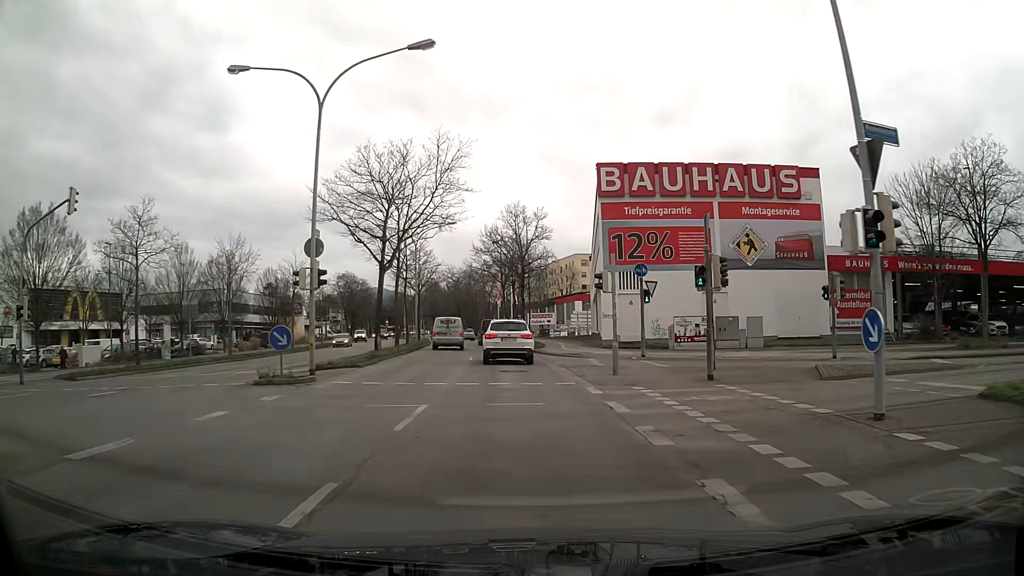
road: primary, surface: asphalt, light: Day
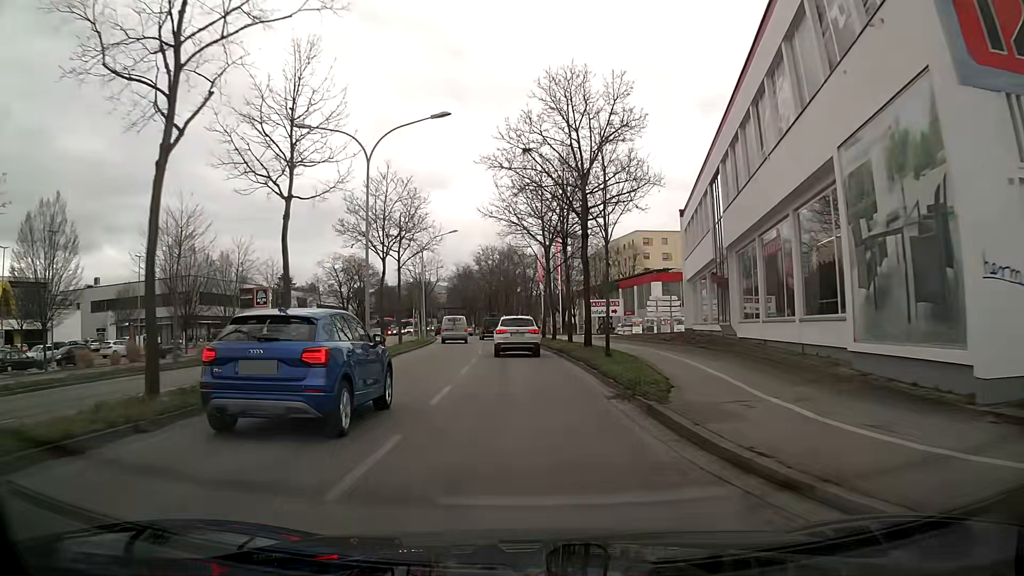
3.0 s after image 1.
(-0.9, +28.4) m; -4°
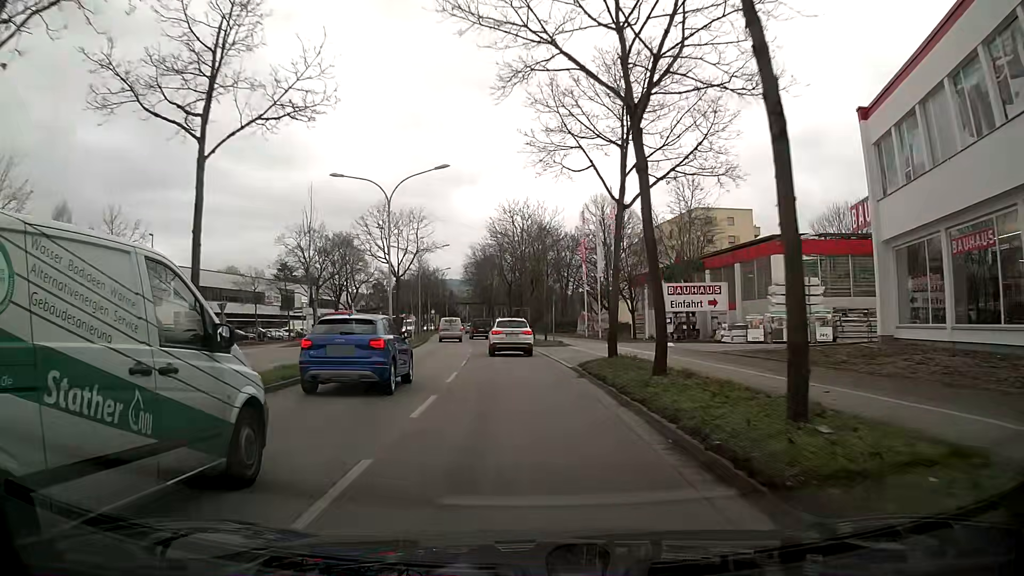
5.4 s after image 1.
(-0.6, +25.9) m; -3°
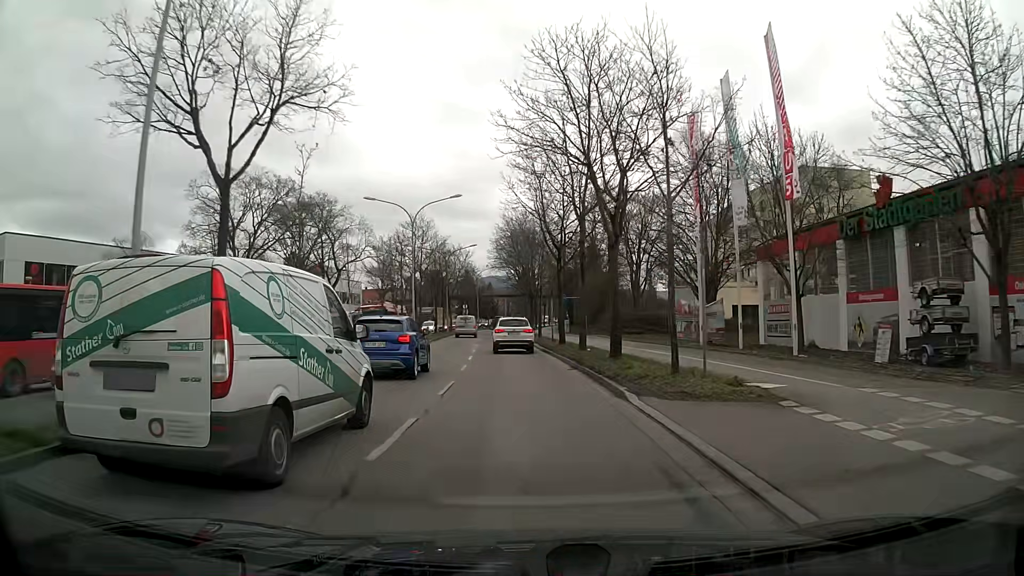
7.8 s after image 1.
(-0.5, +27.5) m; -3°
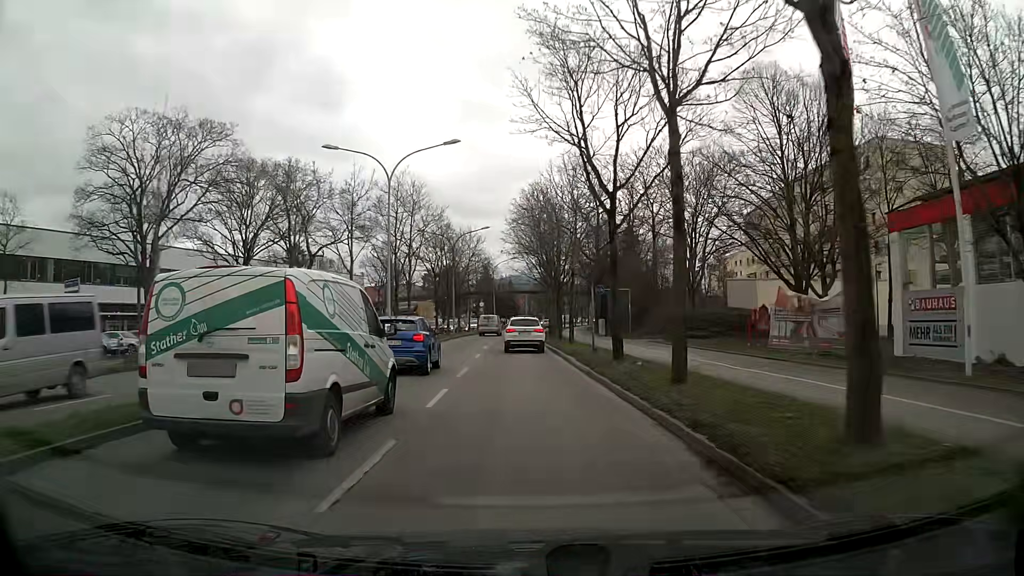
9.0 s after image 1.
(-0.3, +14.1) m; -2°
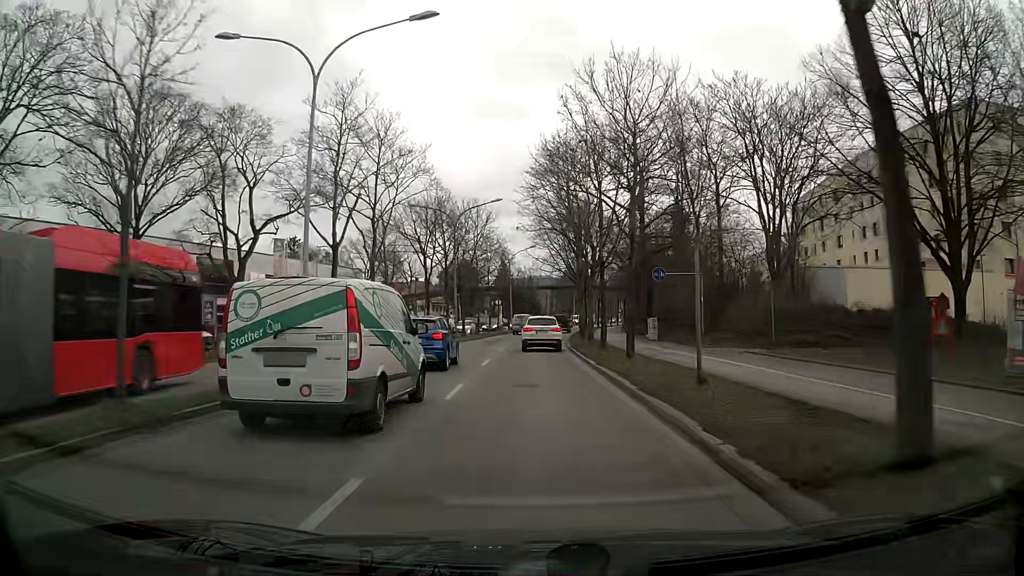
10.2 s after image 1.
(-0.2, +14.2) m; -1°
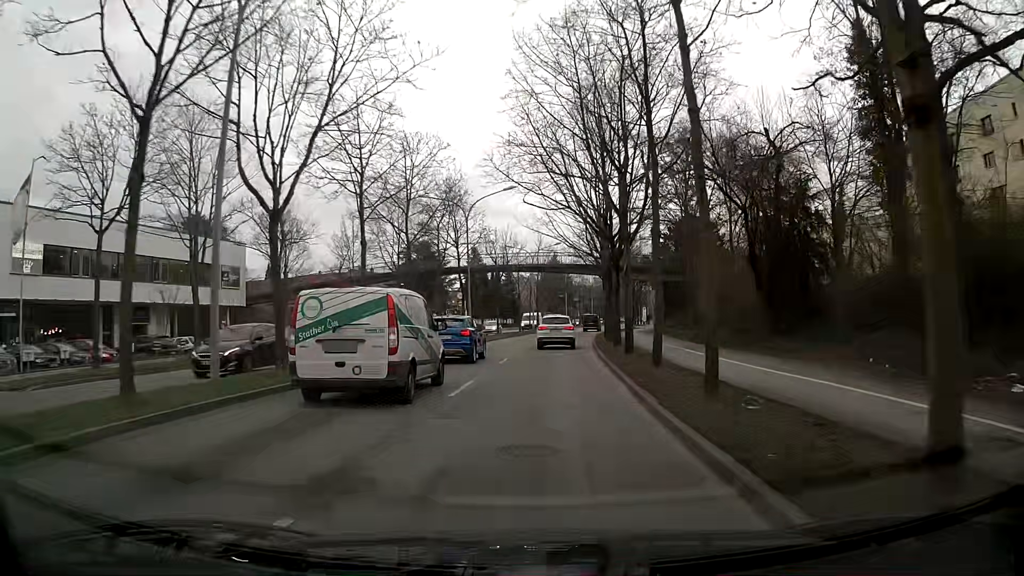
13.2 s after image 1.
(-0.1, +35.9) m; +1°
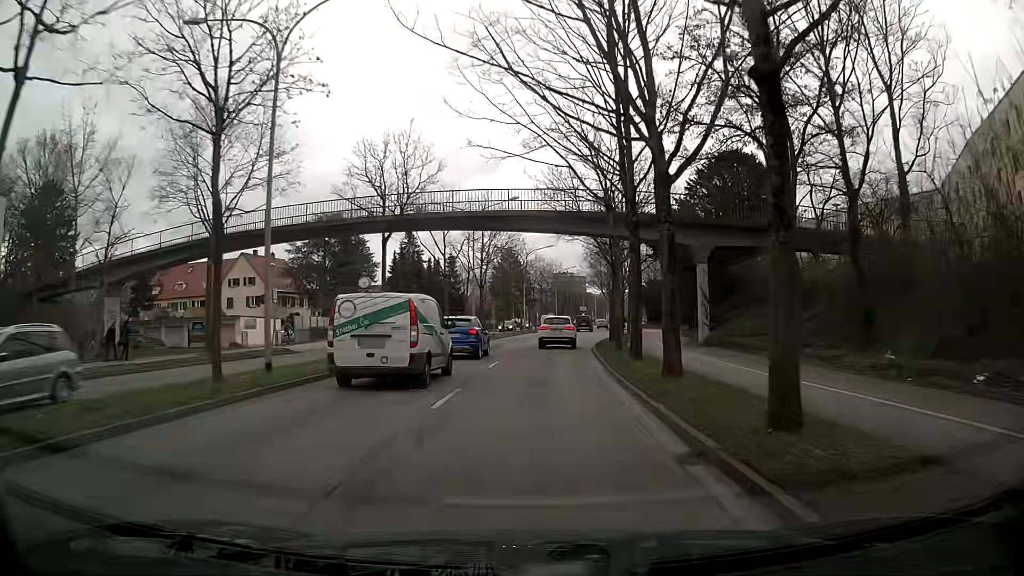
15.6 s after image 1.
(+1.1, +28.9) m; +4°
(0, +10) (0, +20) (+1, +30) (+1, +40) (+2, +50) (+3, +60) (+4, +70) (+5, +80) (+7, +90) (+8, +100) m
